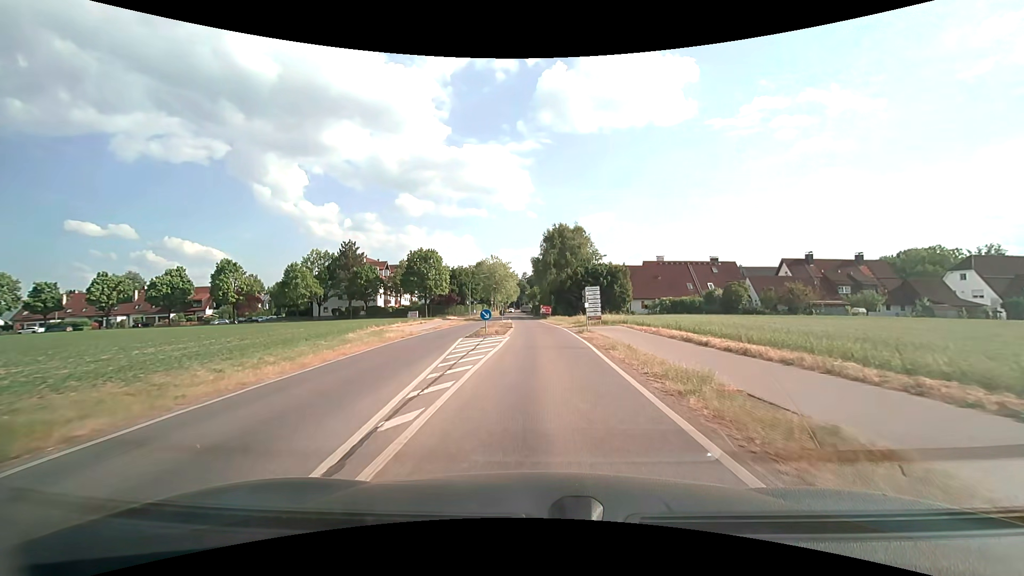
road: secondary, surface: asphalt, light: Day
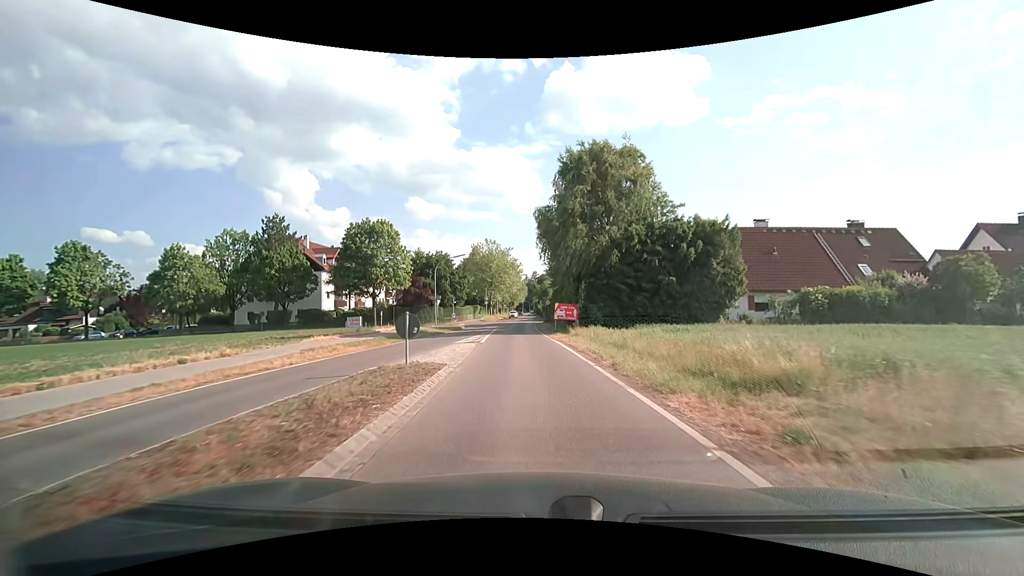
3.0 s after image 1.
(0.0, +34.6) m; -2°
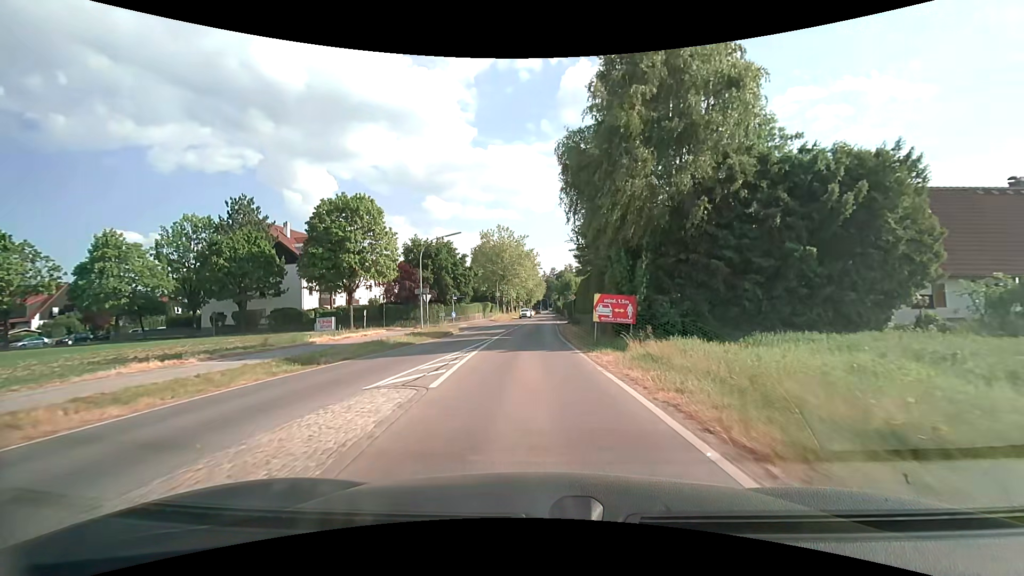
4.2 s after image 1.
(-0.2, +13.6) m; -2°
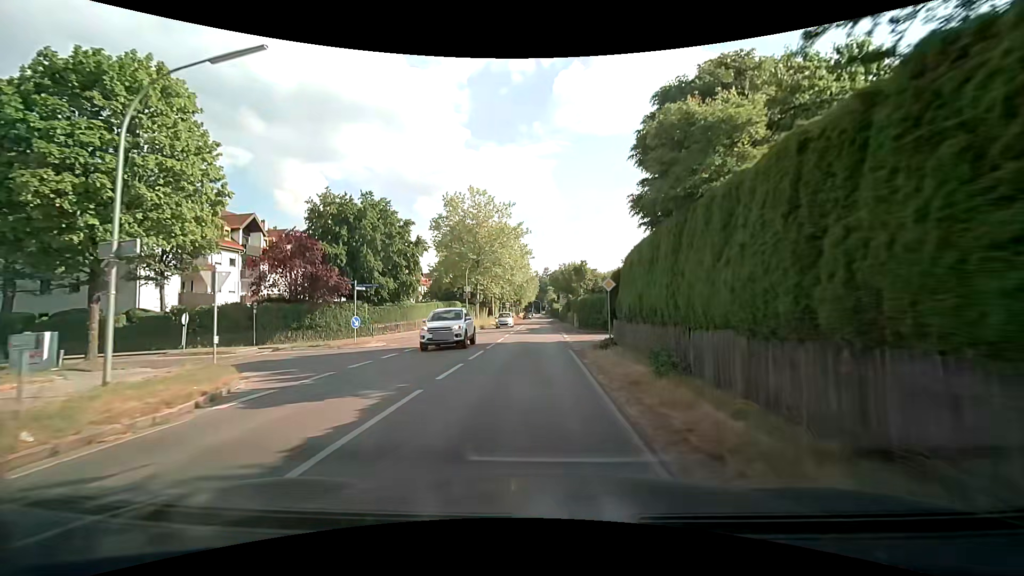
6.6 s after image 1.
(+0.1, +27.1) m; +2°
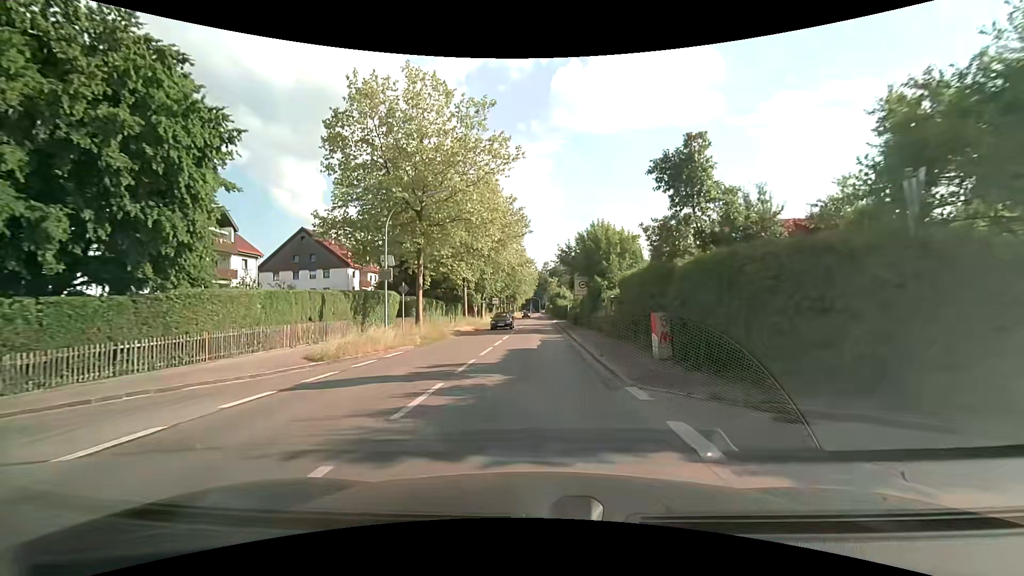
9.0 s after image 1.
(-0.3, +27.3) m; 0°
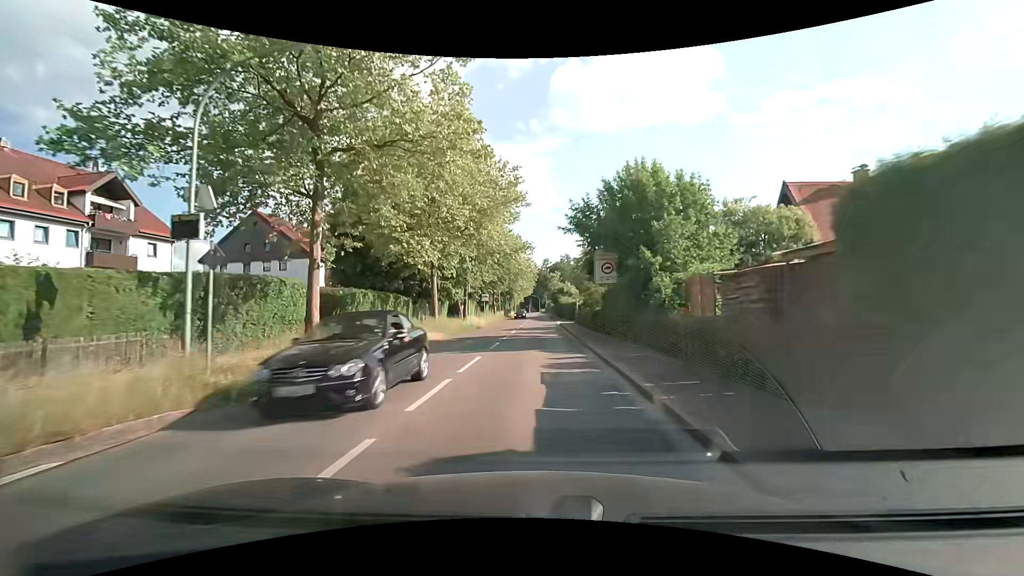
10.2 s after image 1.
(-0.2, +13.7) m; -1°
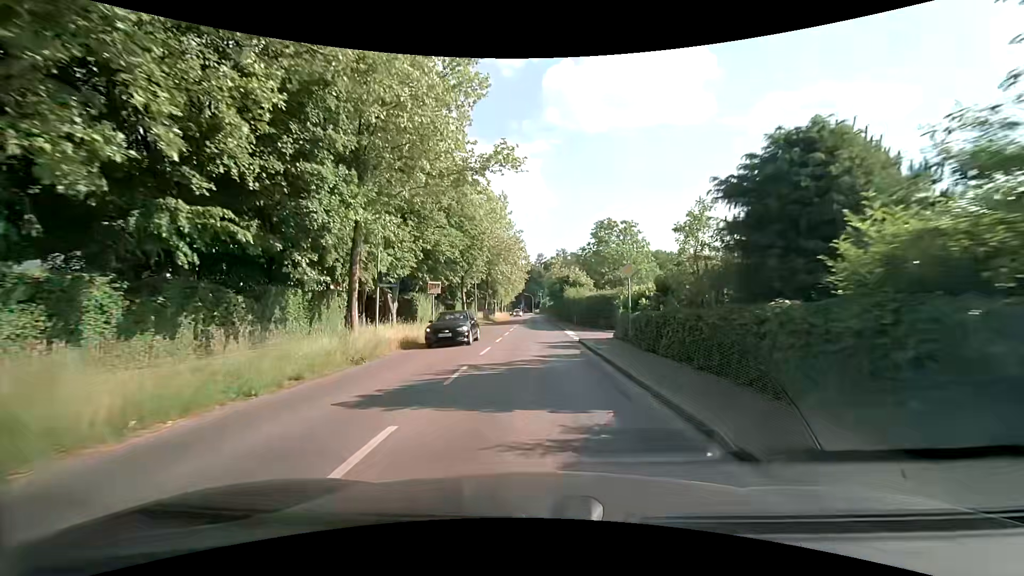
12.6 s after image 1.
(+0.1, +27.6) m; +1°
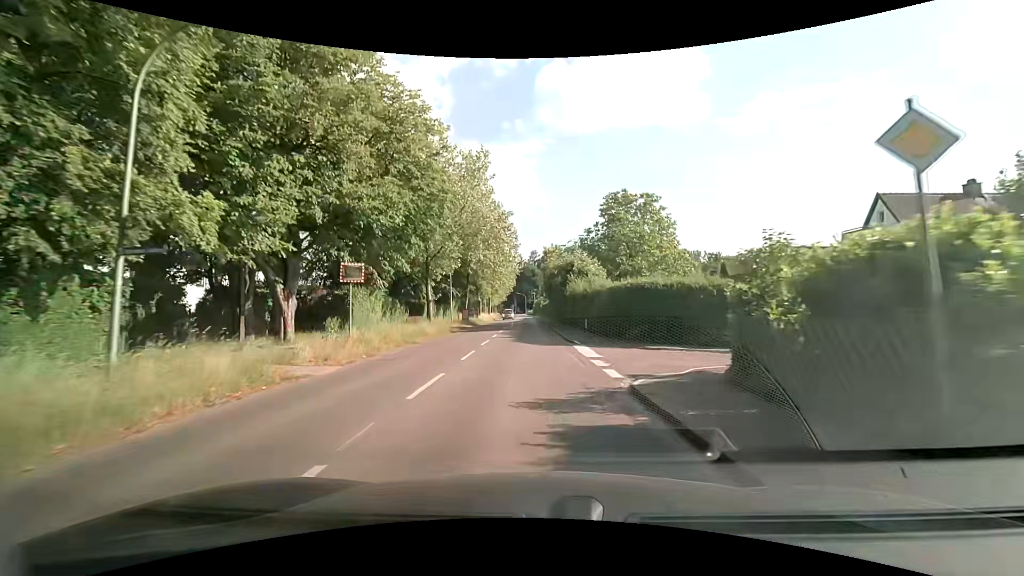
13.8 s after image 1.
(0.0, +13.9) m; +1°
(0, +10) (0, +20) (-1, +30) (-1, +40) (-2, +50) (-2, +60) (-2, +70) (-3, +80) (-3, +90) (-3, +100) m
